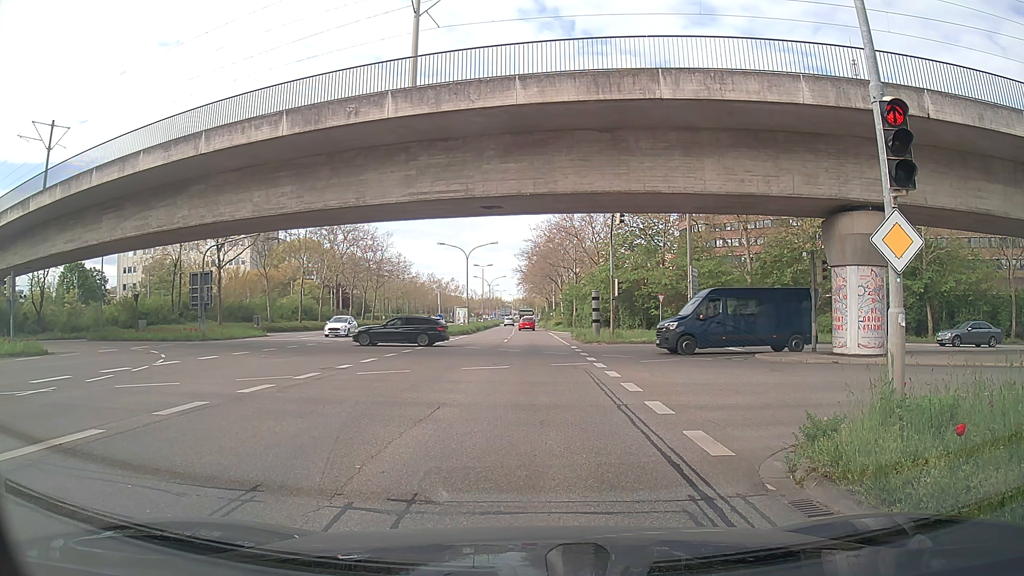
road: secondary_link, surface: asphalt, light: Day
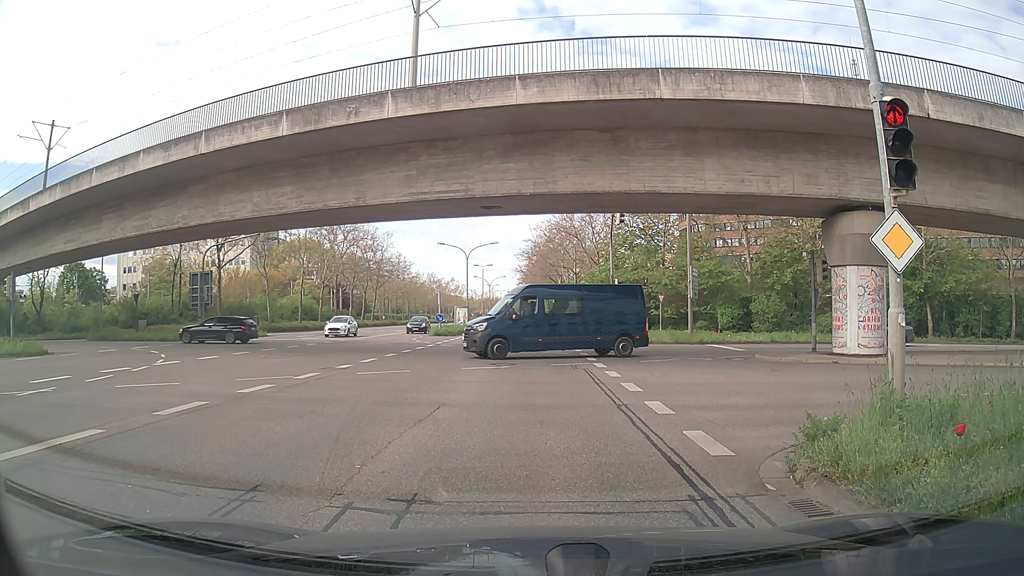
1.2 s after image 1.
(0.0, 0.0) m; 0°
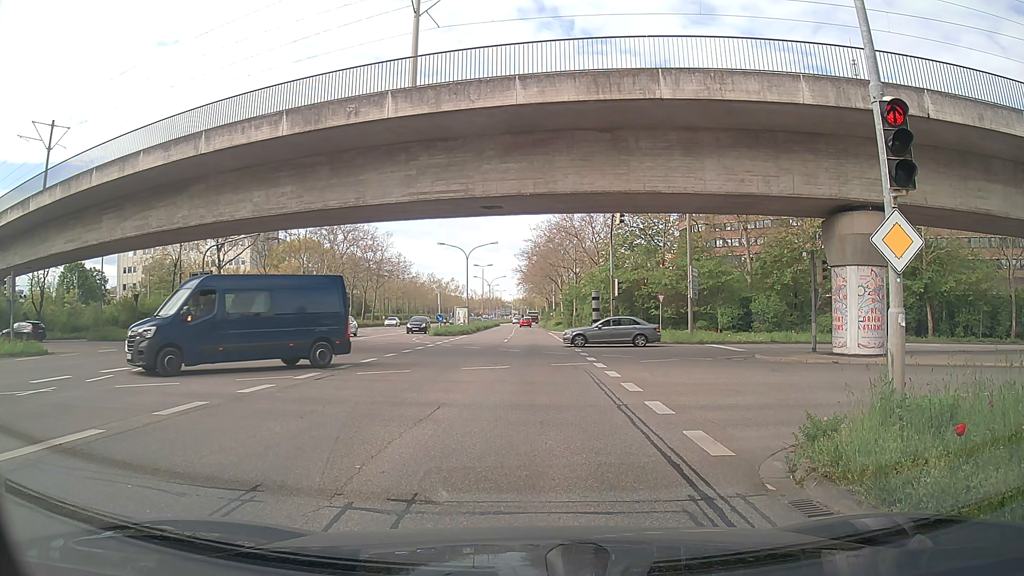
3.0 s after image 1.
(0.0, 0.0) m; 0°
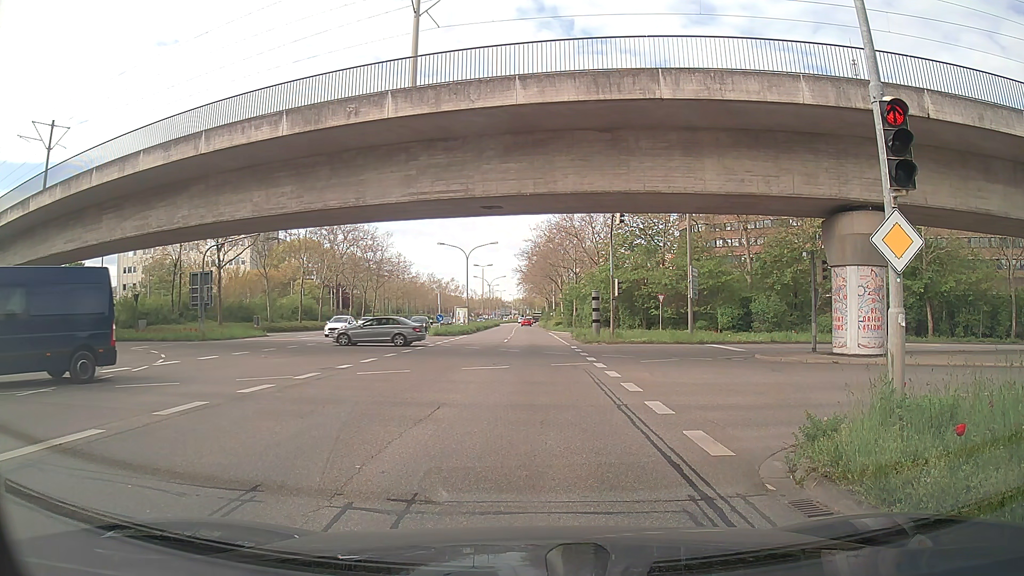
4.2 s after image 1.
(0.0, 0.0) m; 0°
(0, +10) (+1, +20) (+1, +30) (+1, +40) (+1, +50) (+1, +60) (+1, +70) (+1, +80) (+1, +90) (+1, +100) m
